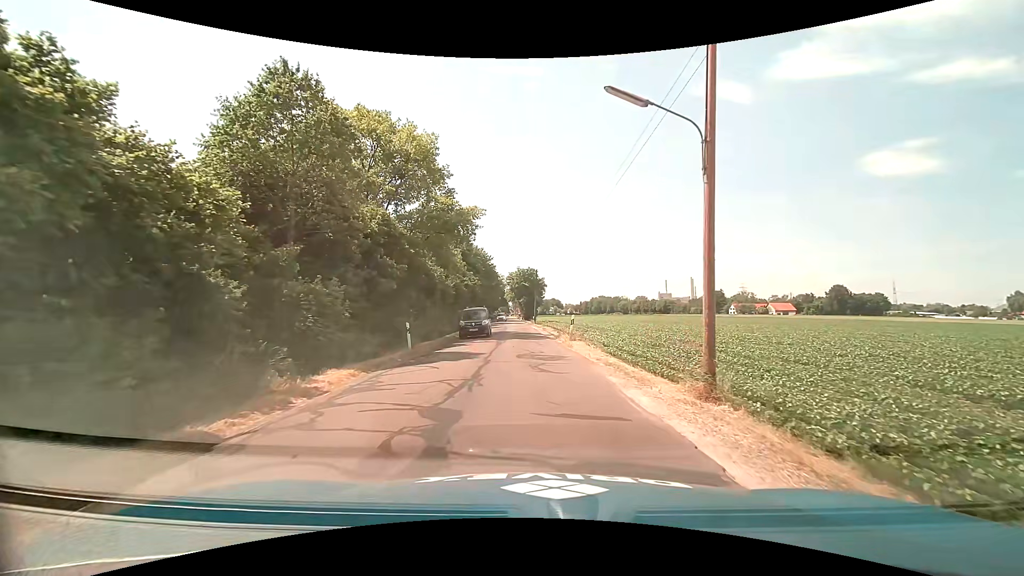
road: tertiary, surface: asphalt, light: Day
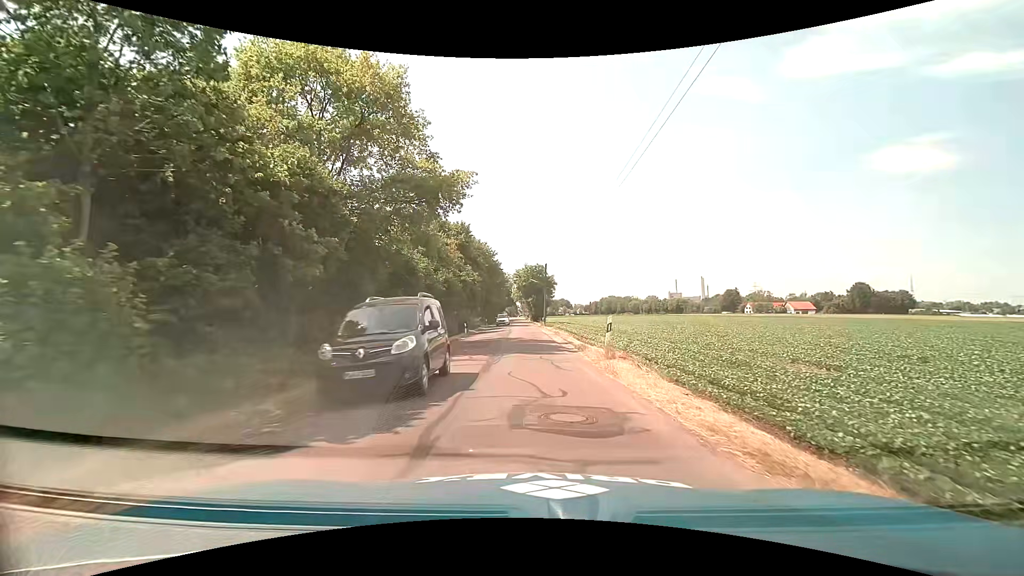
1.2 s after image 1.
(0.0, +9.0) m; -1°
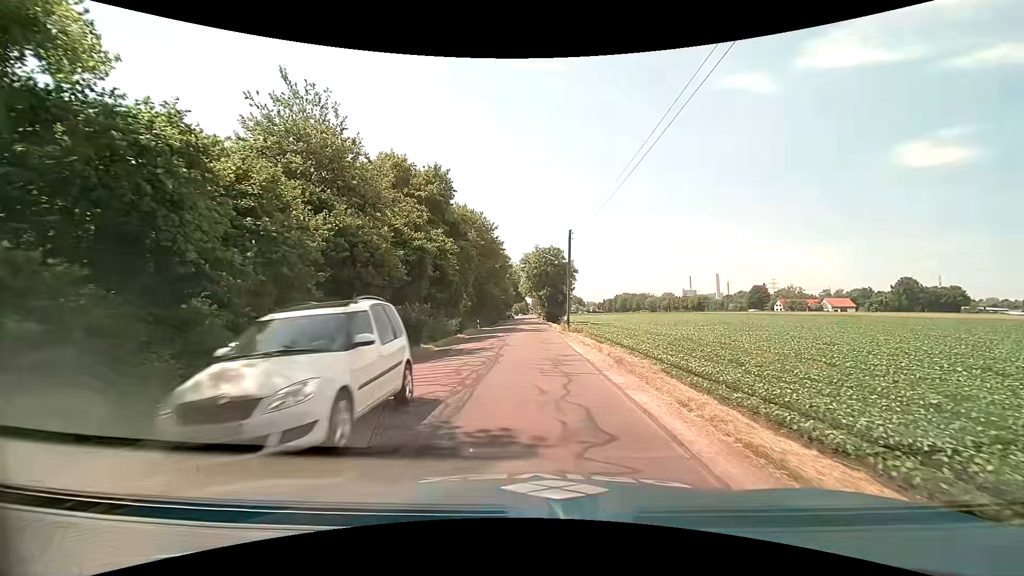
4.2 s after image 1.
(-0.3, +23.0) m; -1°
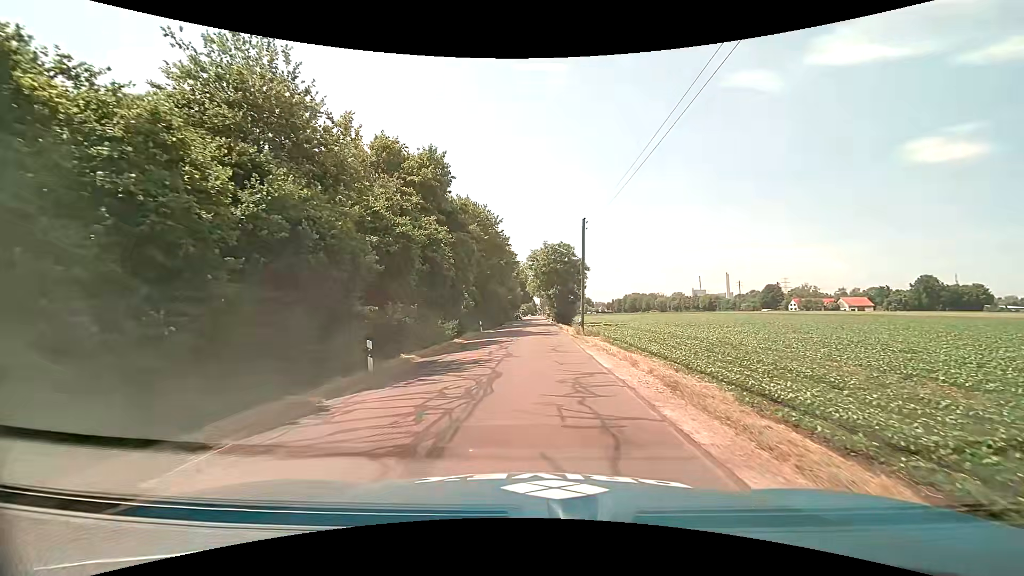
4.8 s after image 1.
(-0.1, +4.6) m; -1°
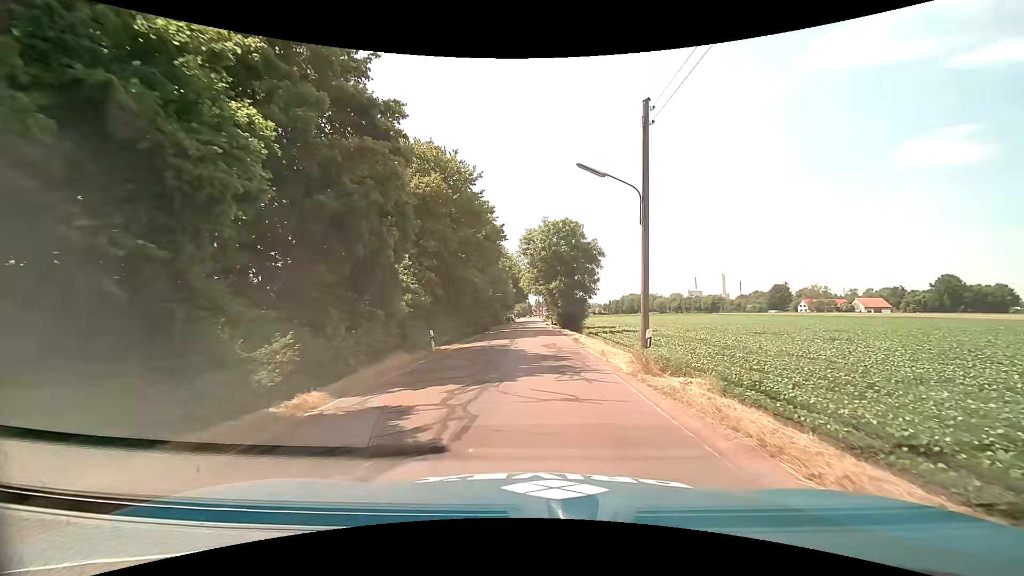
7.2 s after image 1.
(0.0, +18.4) m; +1°
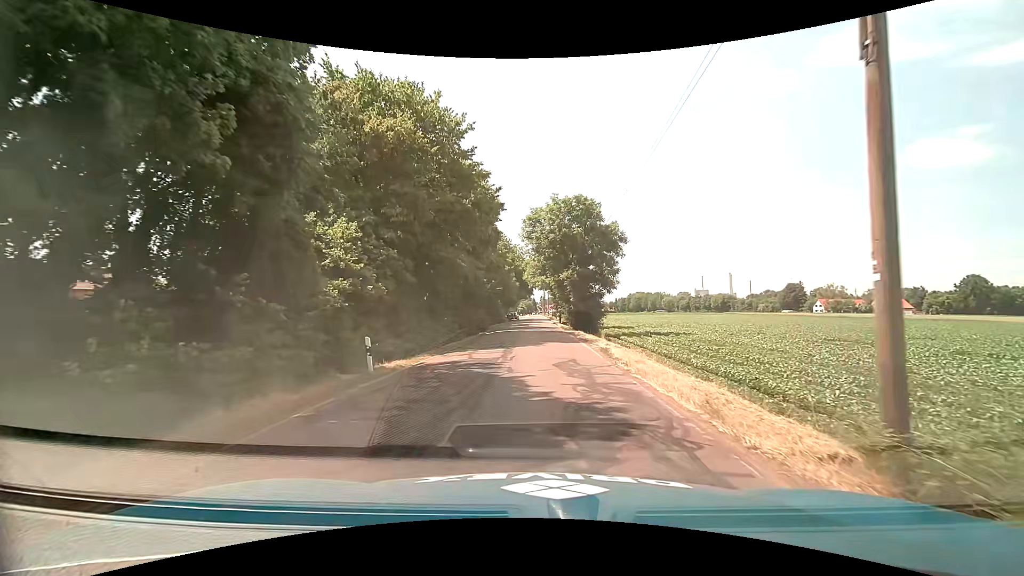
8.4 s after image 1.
(-0.1, +9.1) m; -2°
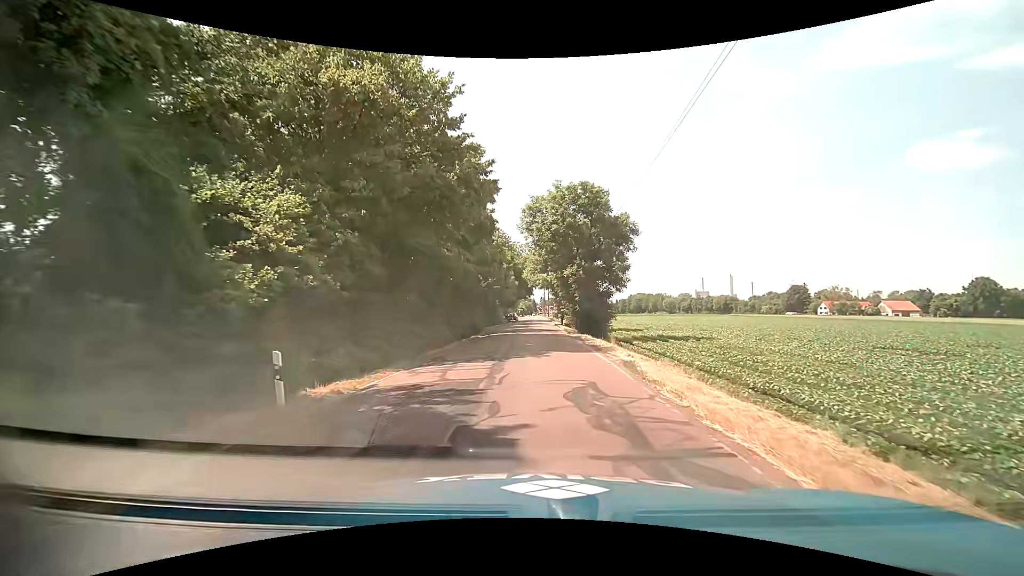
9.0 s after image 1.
(+0.1, +4.6) m; +1°
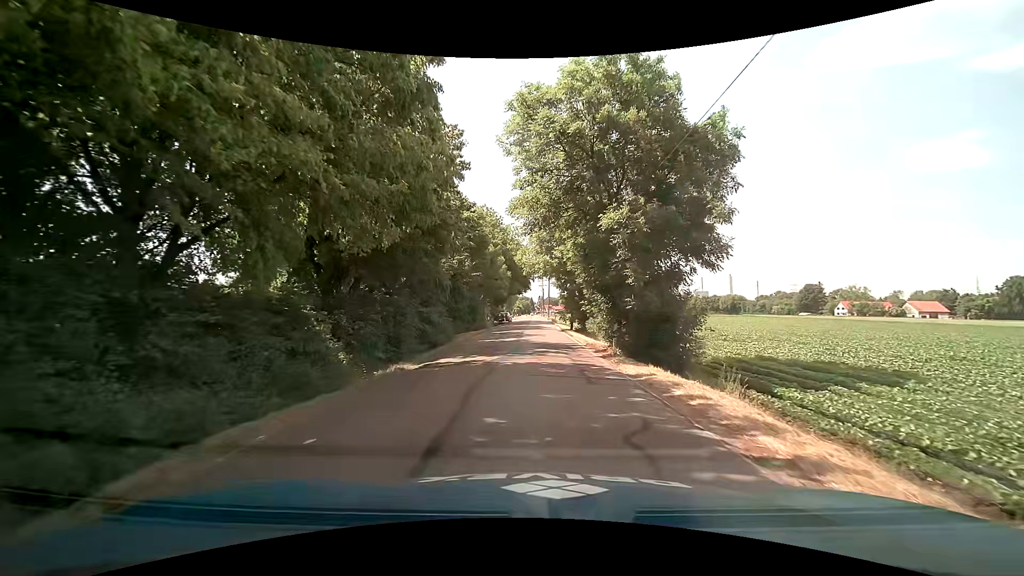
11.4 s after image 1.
(0.0, +18.6) m; 0°
(0, +10) (0, +20) (0, +30) (0, +40) (0, +50) (0, +60) (+1, +70) (+1, +80) (+1, +90) (+1, +100) m
